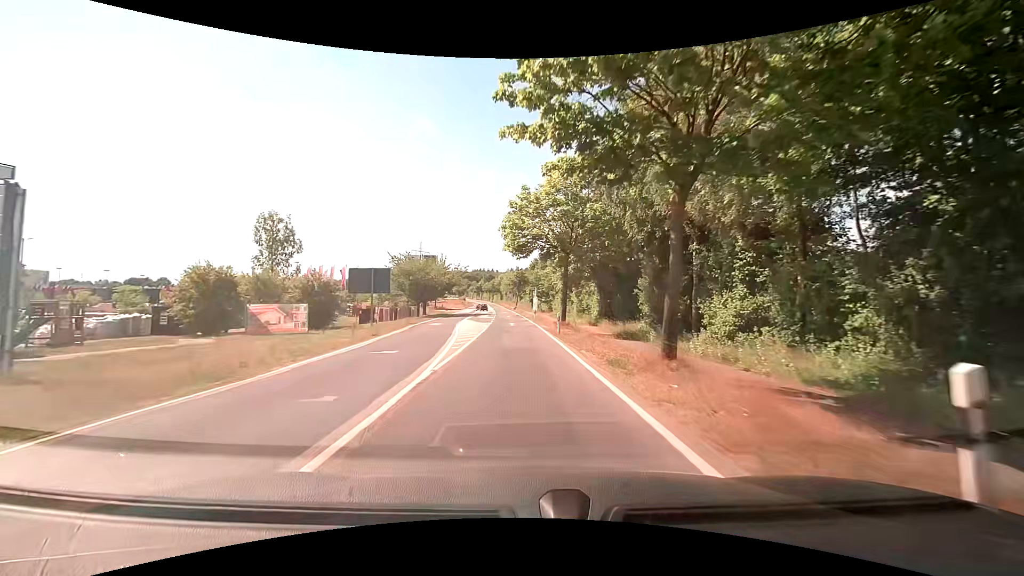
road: tertiary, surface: asphalt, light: Day
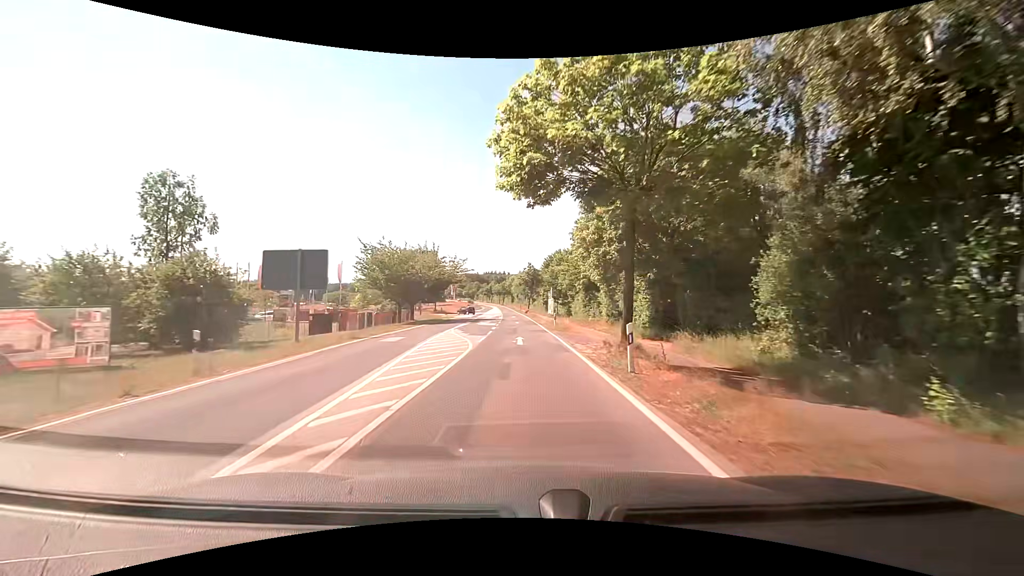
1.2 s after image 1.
(-0.2, +16.2) m; -2°
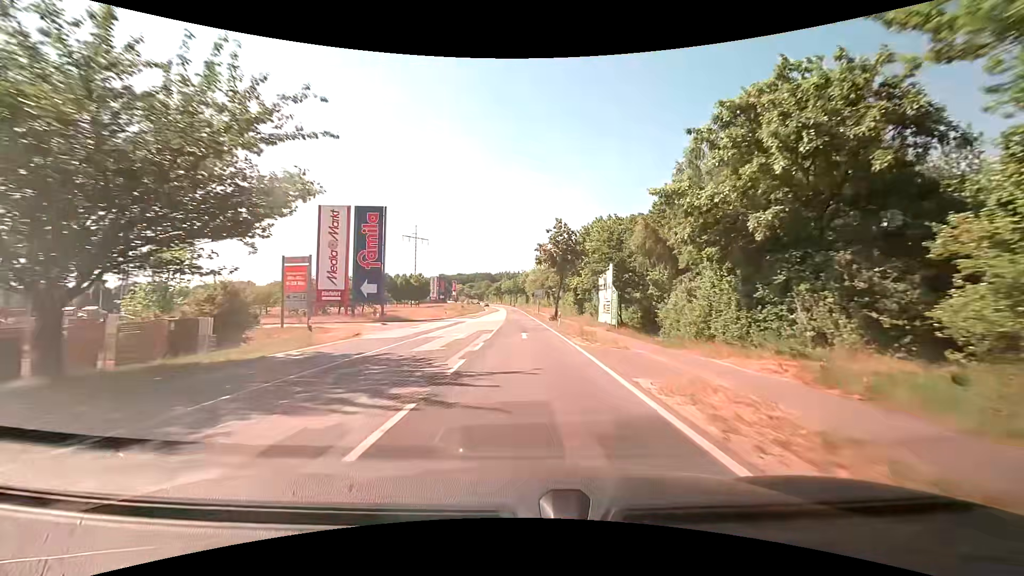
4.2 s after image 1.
(-0.7, +47.4) m; -1°
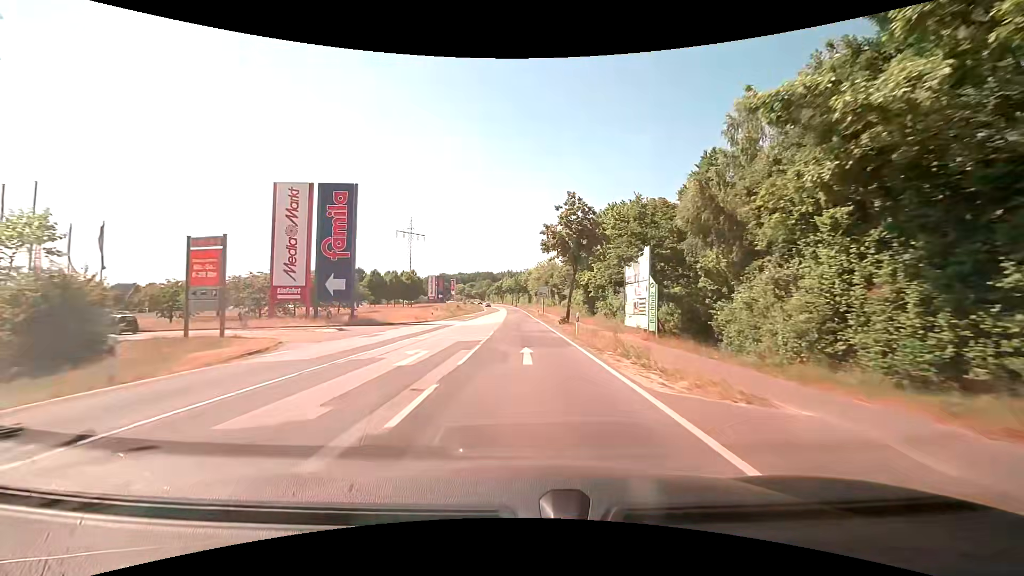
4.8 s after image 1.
(-0.1, +10.5) m; -1°
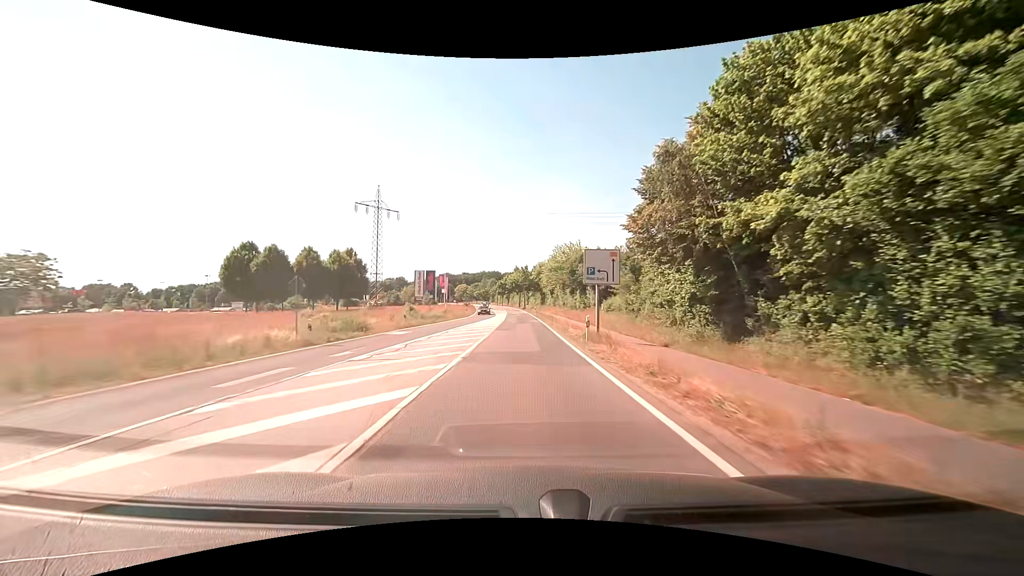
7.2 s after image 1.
(-0.1, +44.8) m; -1°
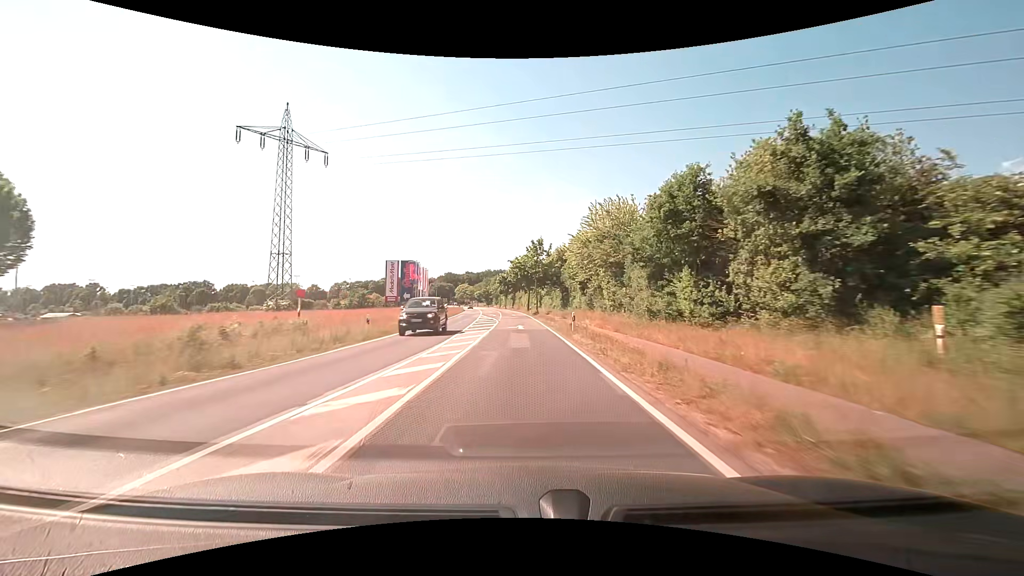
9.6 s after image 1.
(-0.3, +47.6) m; -1°
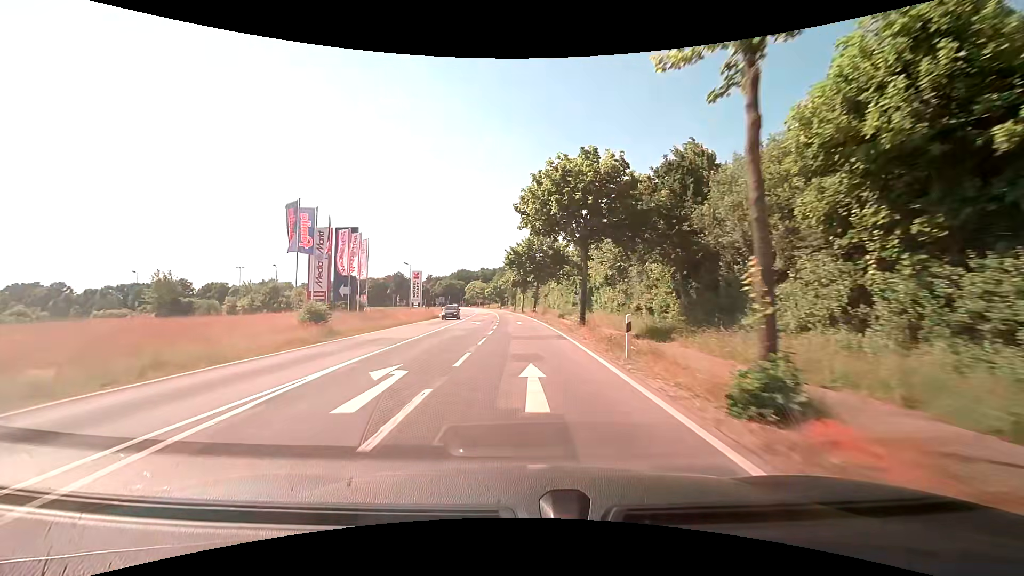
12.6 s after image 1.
(-1.2, +57.4) m; -3°
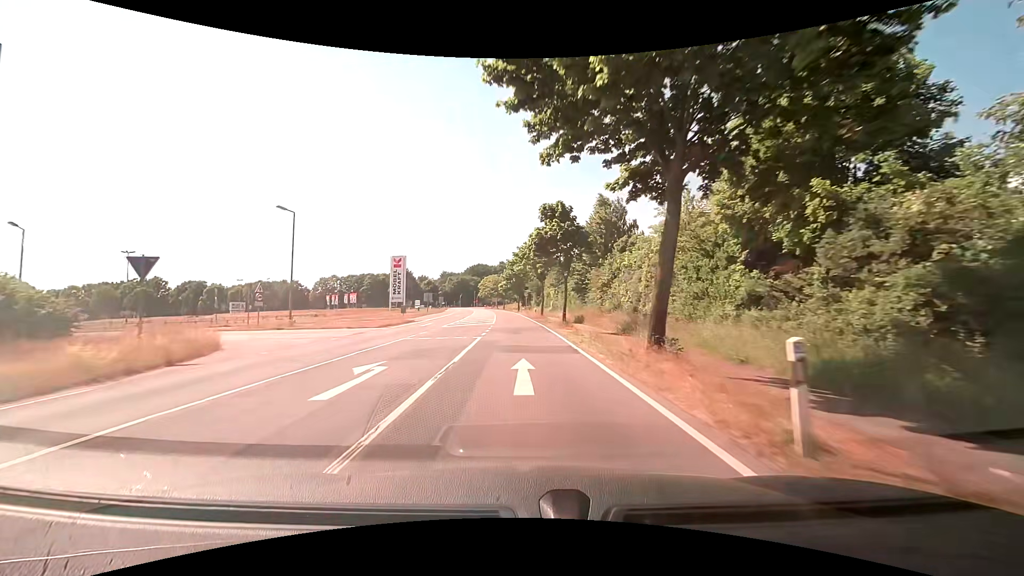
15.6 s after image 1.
(-1.2, +52.9) m; -3°
(0, +10) (0, +20) (-1, +30) (-1, +40) (-1, +50) (-2, +60) (-3, +70) (-3, +80) (-4, +90) (-5, +100) m
